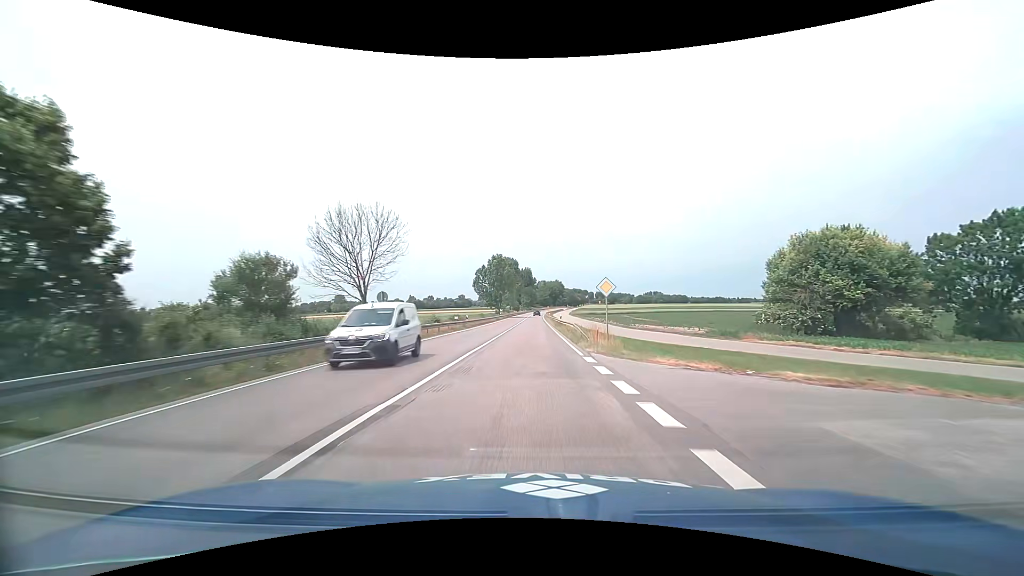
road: primary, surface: asphalt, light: Day
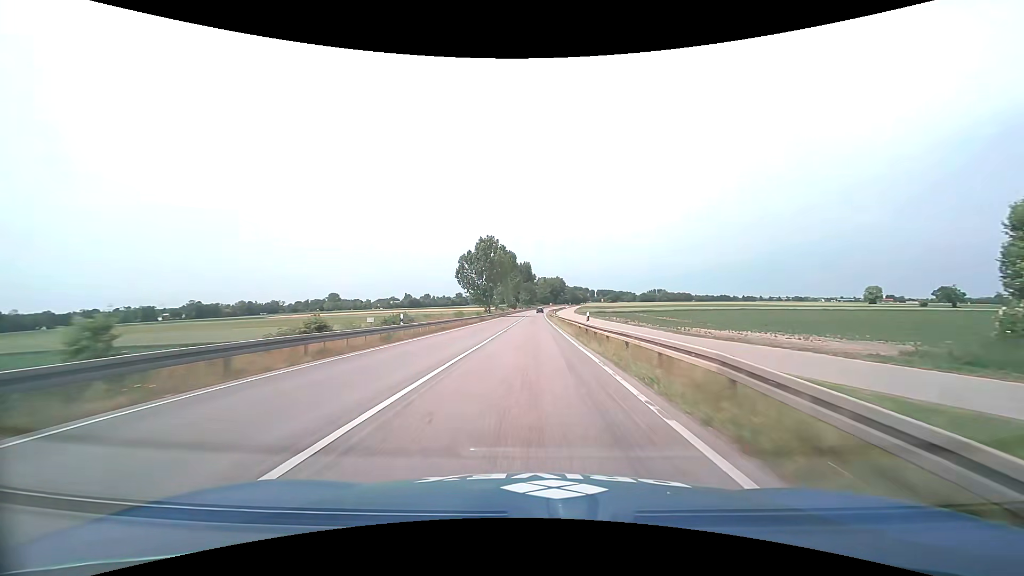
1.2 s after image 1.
(0.0, +26.2) m; 0°
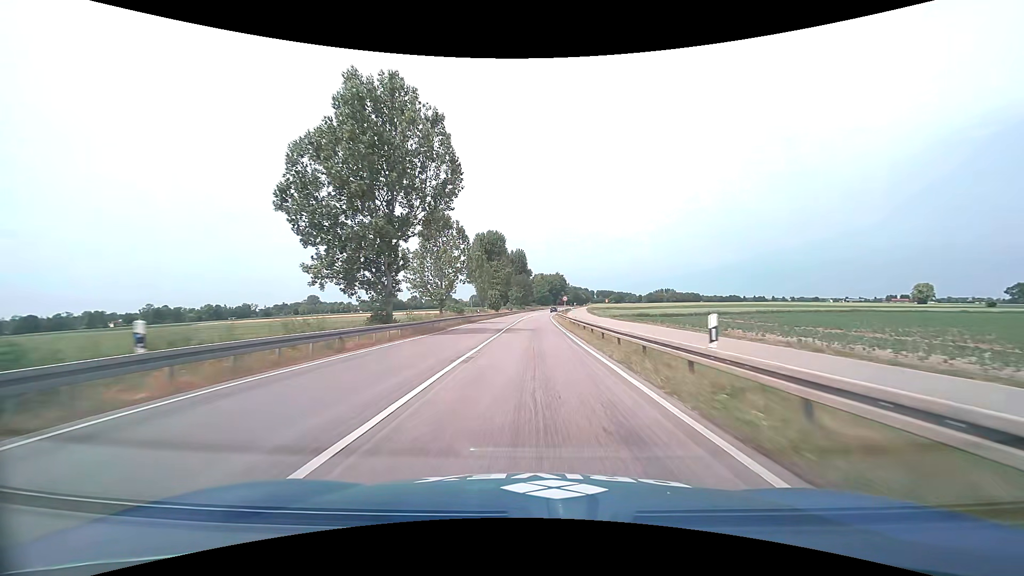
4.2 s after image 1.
(+0.1, +65.7) m; +1°
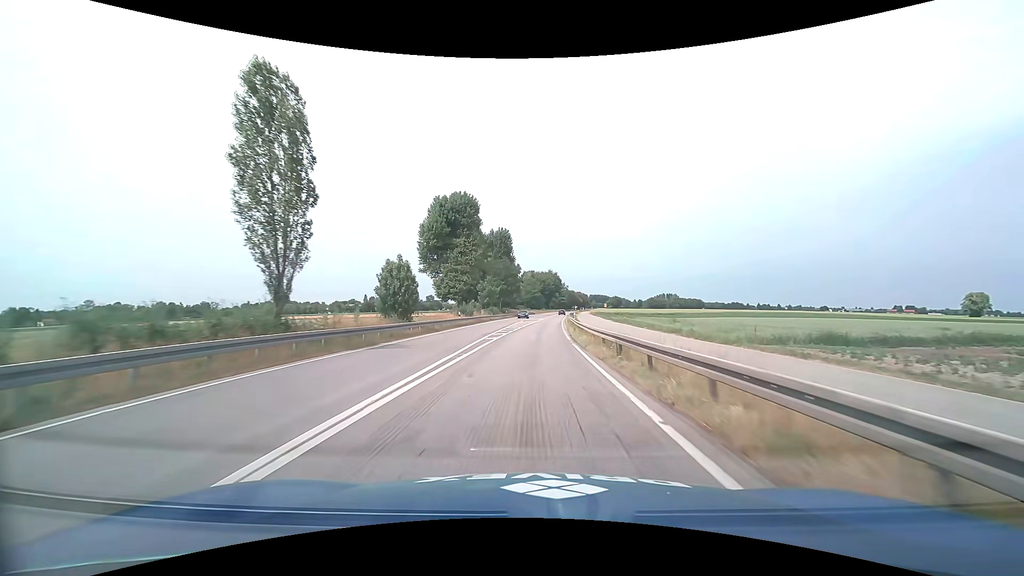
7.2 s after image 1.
(+0.7, +62.4) m; +1°
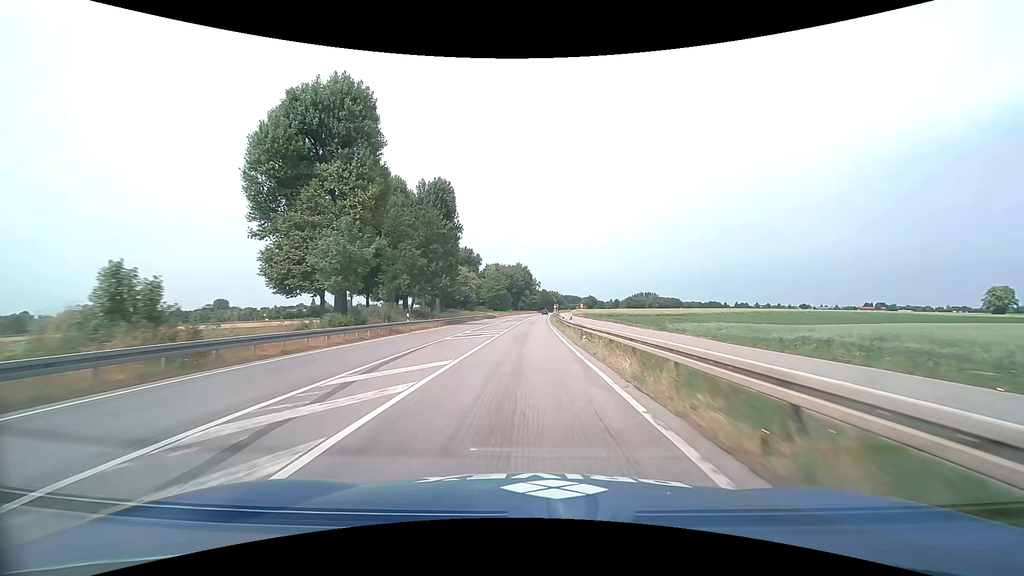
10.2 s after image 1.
(+1.8, +58.6) m; +4°
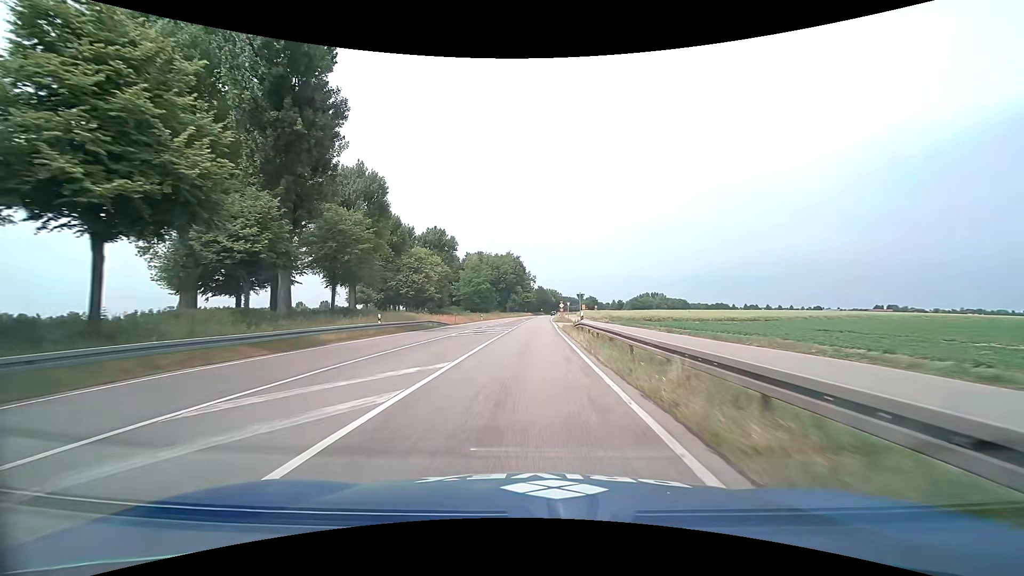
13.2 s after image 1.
(+0.4, +55.5) m; +1°
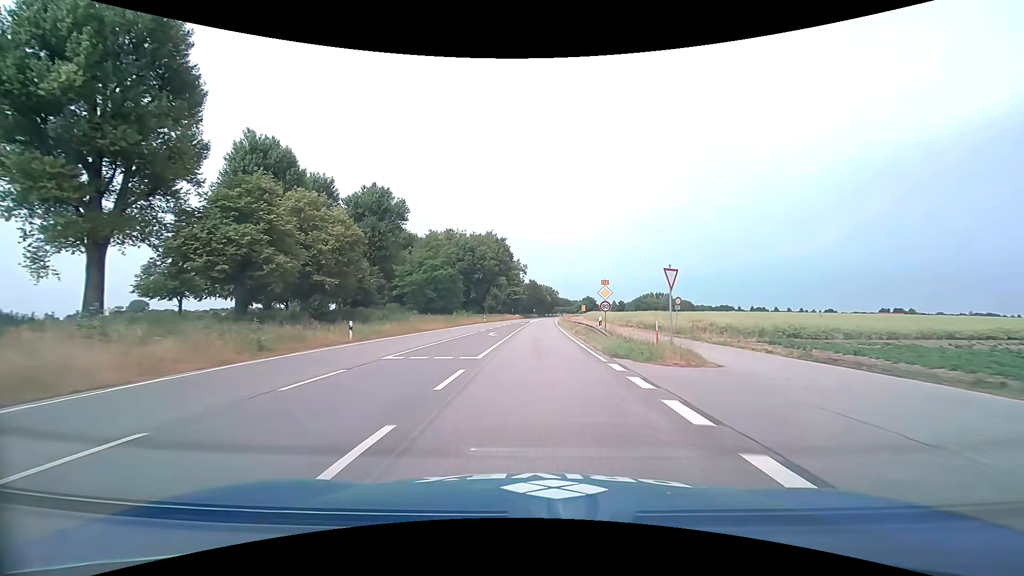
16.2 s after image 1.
(+0.1, +55.5) m; +1°
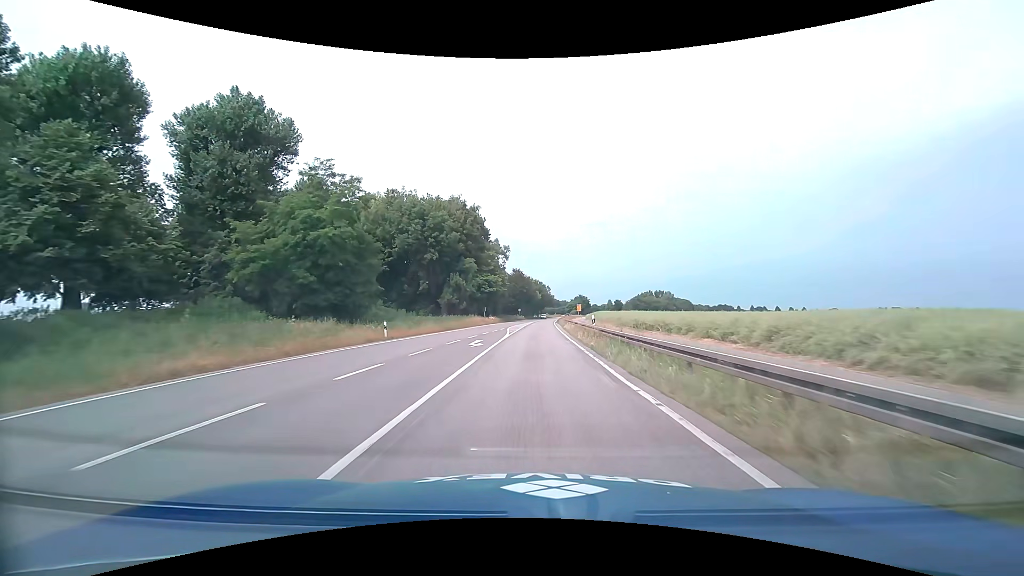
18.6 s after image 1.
(+0.7, +45.6) m; +2°
(0, +10) (0, +20) (0, +30) (+1, +40) (+1, +50) (+1, +60) (+2, +70) (+2, +80) (+3, +90) (+3, +100) m
